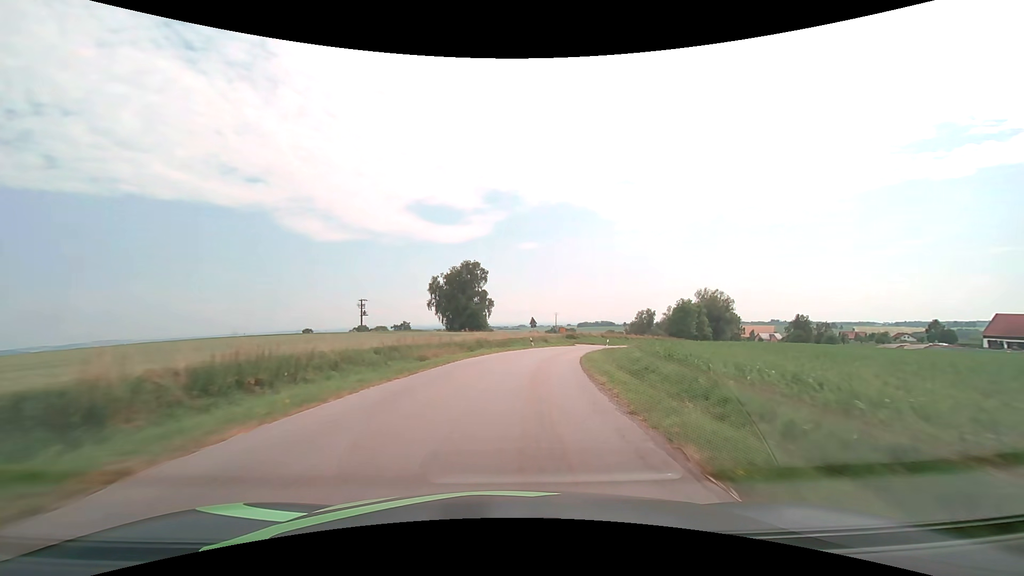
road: tertiary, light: Day
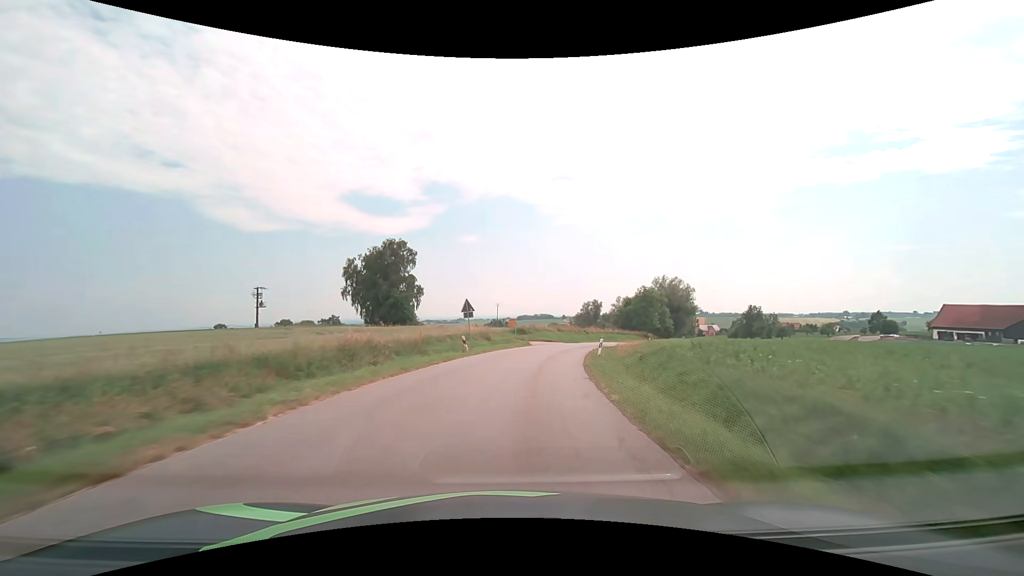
(+1.3, +21.4) m; +7°
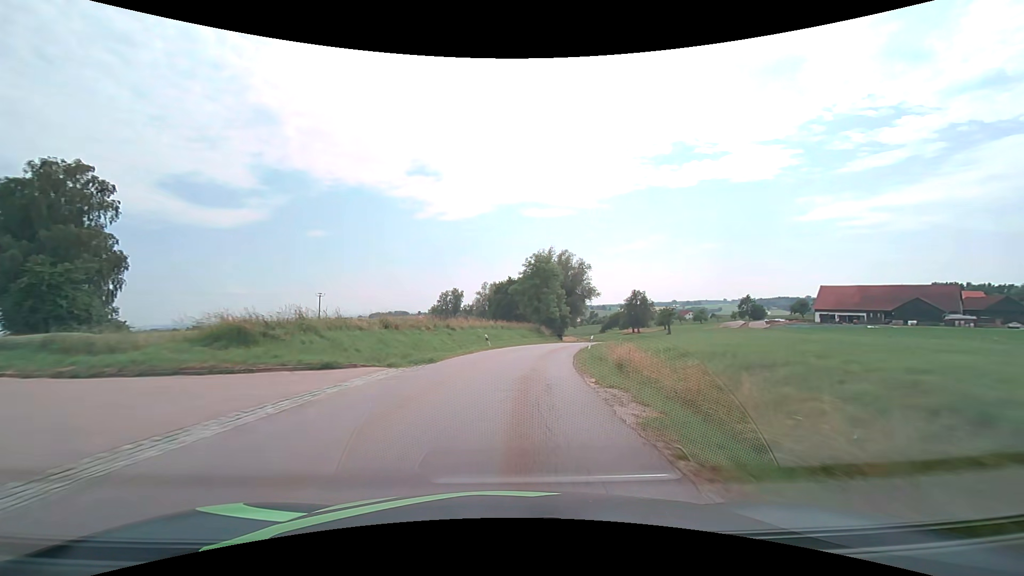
(+5.8, +42.7) m; +16°
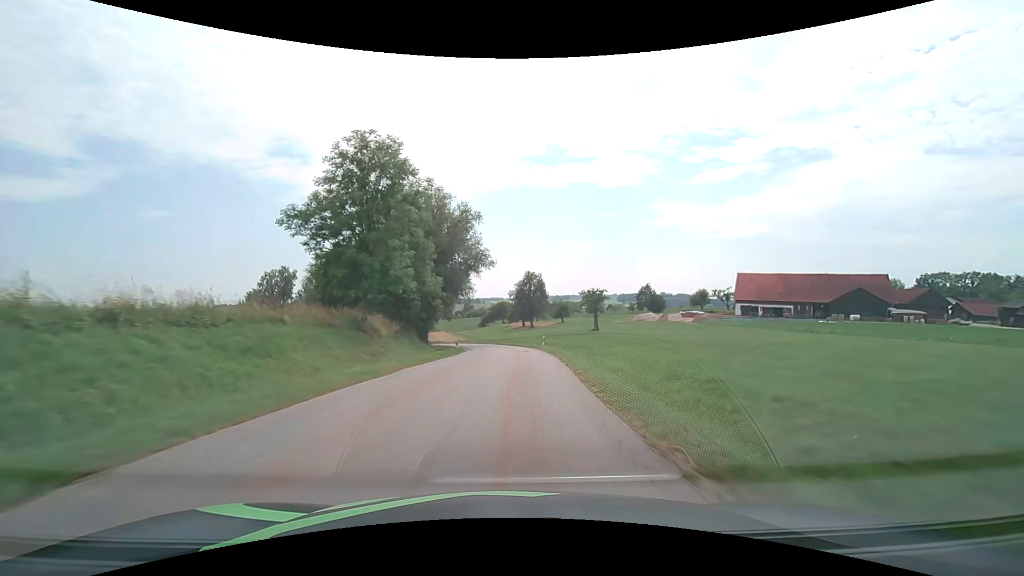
(+5.3, +43.0) m; +14°
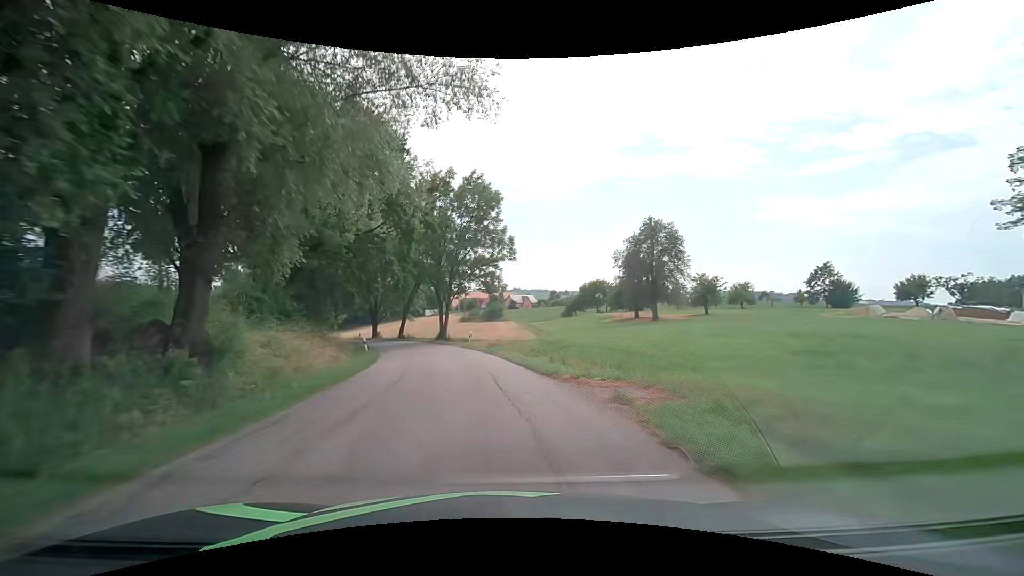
(-0.4, +54.3) m; -8°
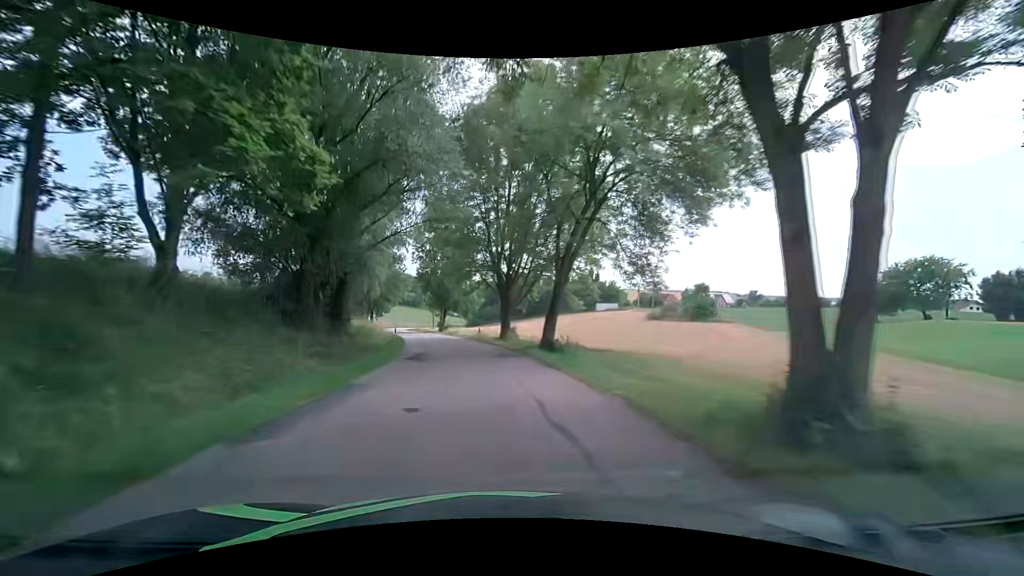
(-7.6, +41.7) m; -20°
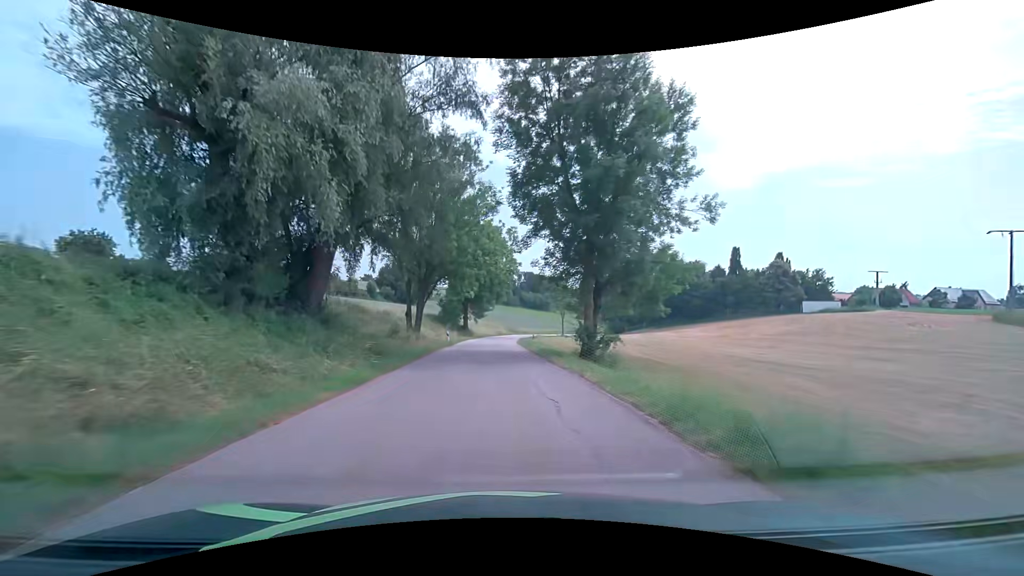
(-6.6, +47.9) m; -15°
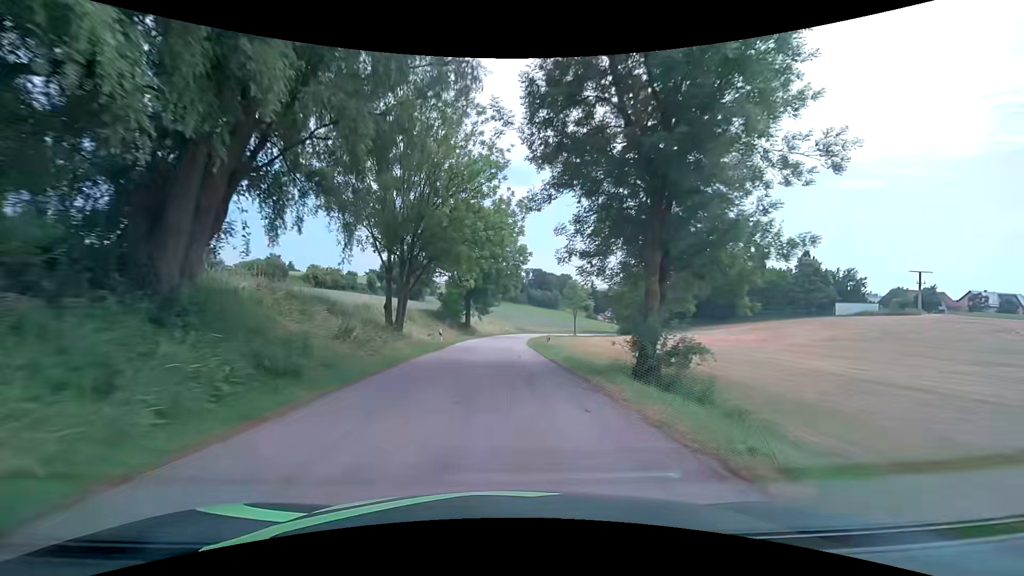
(-0.1, +8.9) m; -1°
(0, +10) (0, +20) (0, +30) (0, +40) (0, +50) (+1, +60) (+2, +70) (+3, +80) (+5, +90) (+8, +99) m
